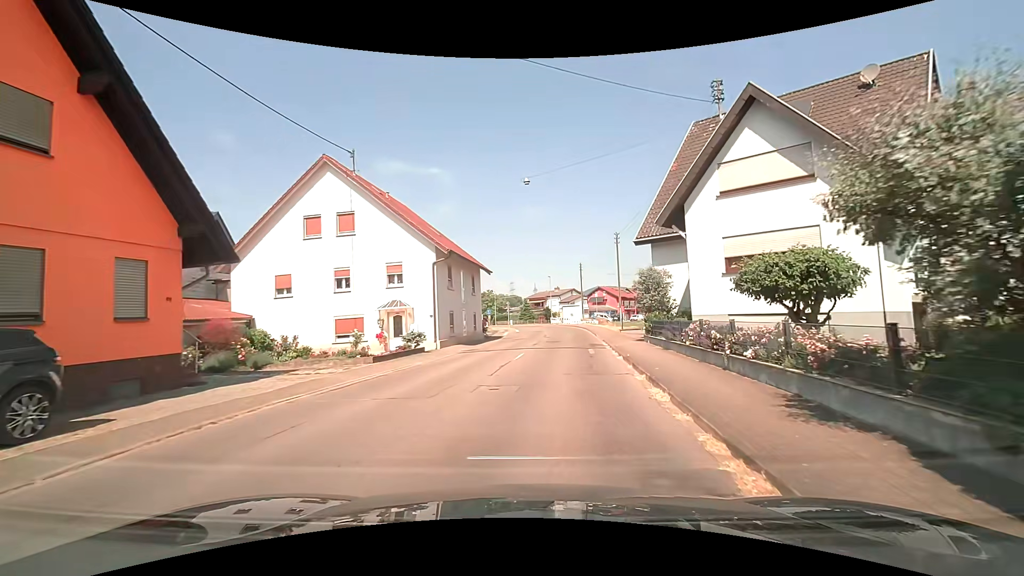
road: secondary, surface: asphalt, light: Day
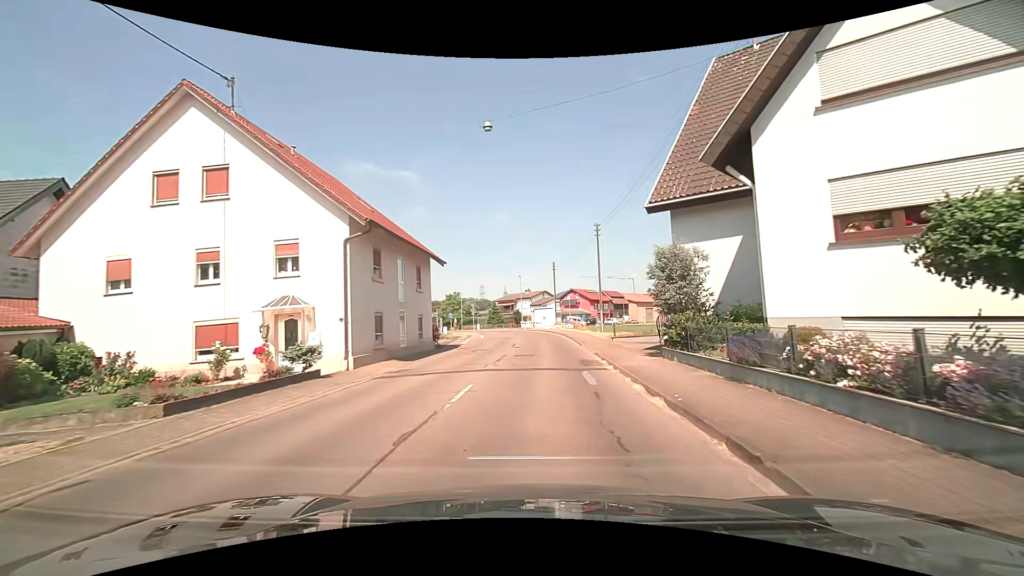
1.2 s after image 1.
(+0.4, +8.1) m; +3°
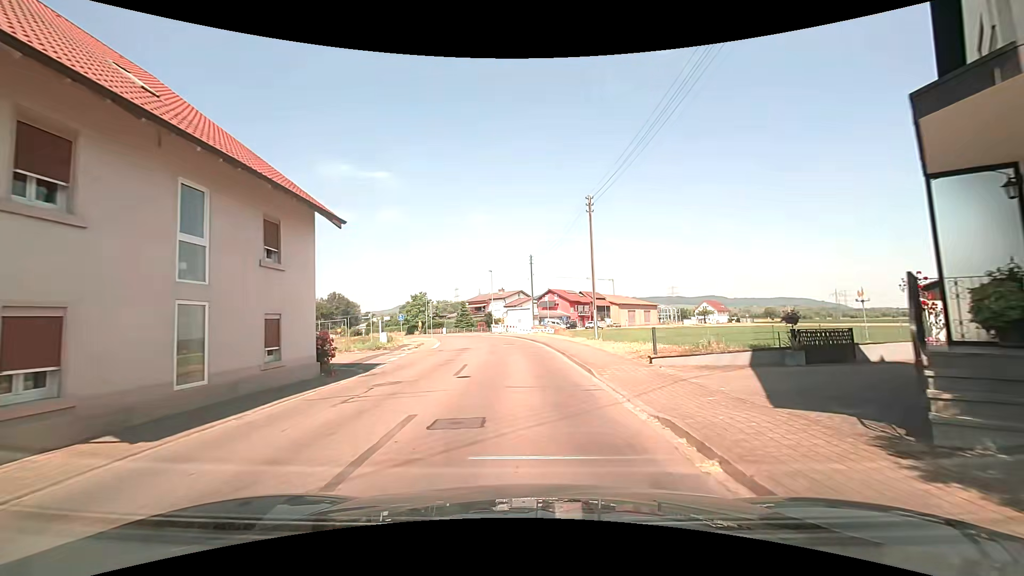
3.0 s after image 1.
(+0.5, +12.3) m; +3°
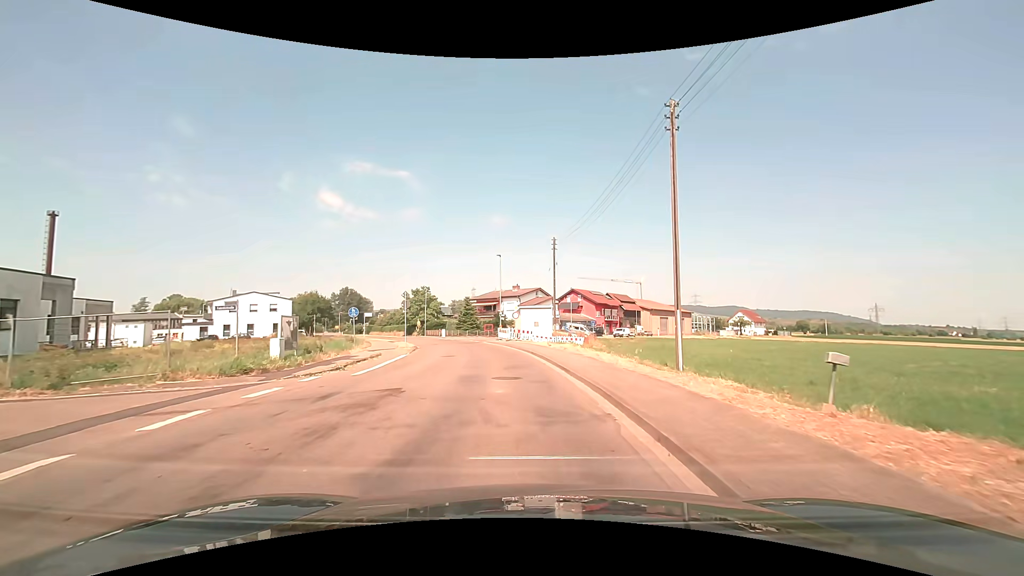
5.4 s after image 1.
(+0.1, +16.9) m; -1°
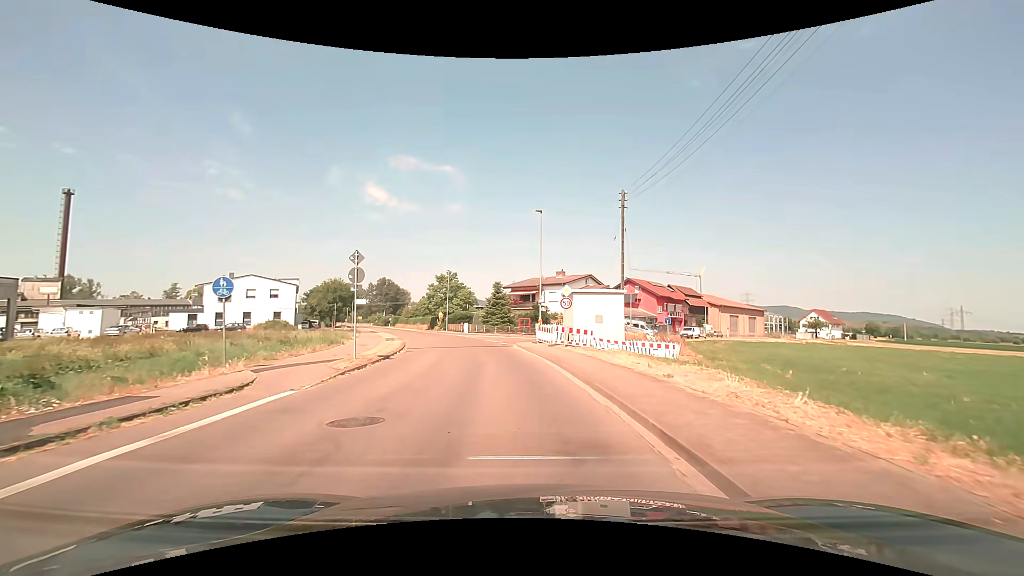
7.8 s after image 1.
(-0.9, +17.2) m; -6°
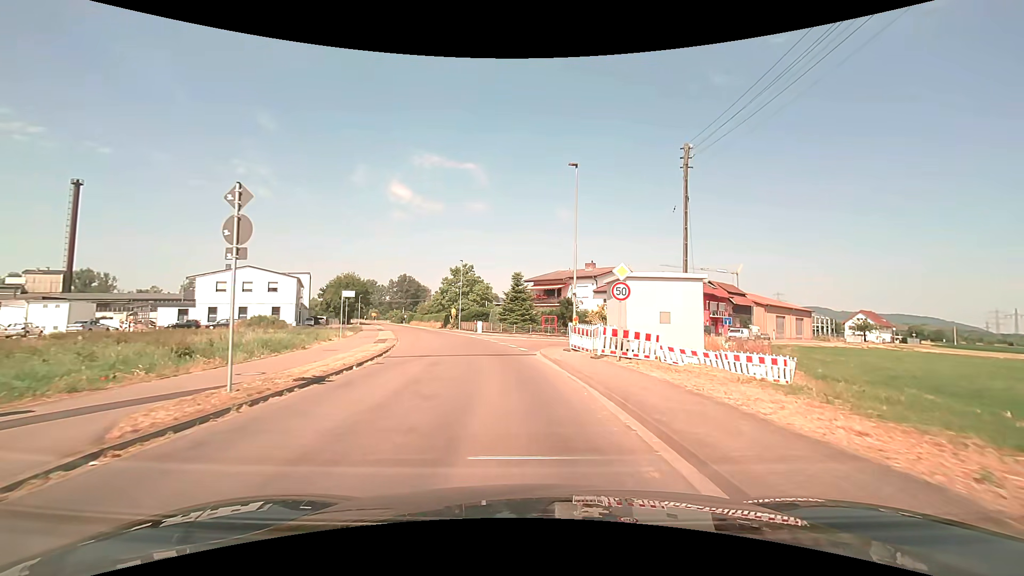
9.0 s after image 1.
(-0.1, +8.8) m; -2°
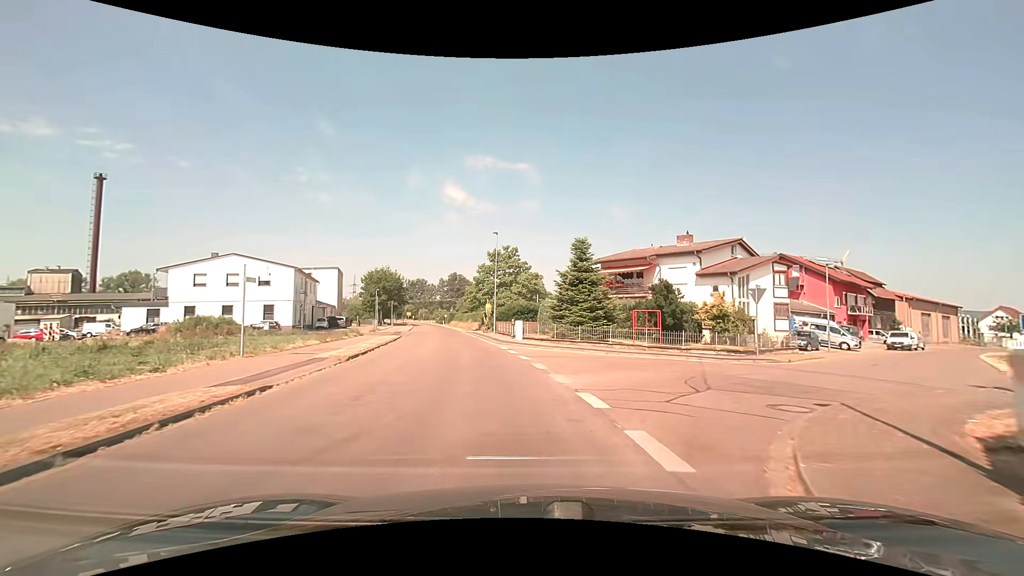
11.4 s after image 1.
(-0.8, +18.8) m; -6°
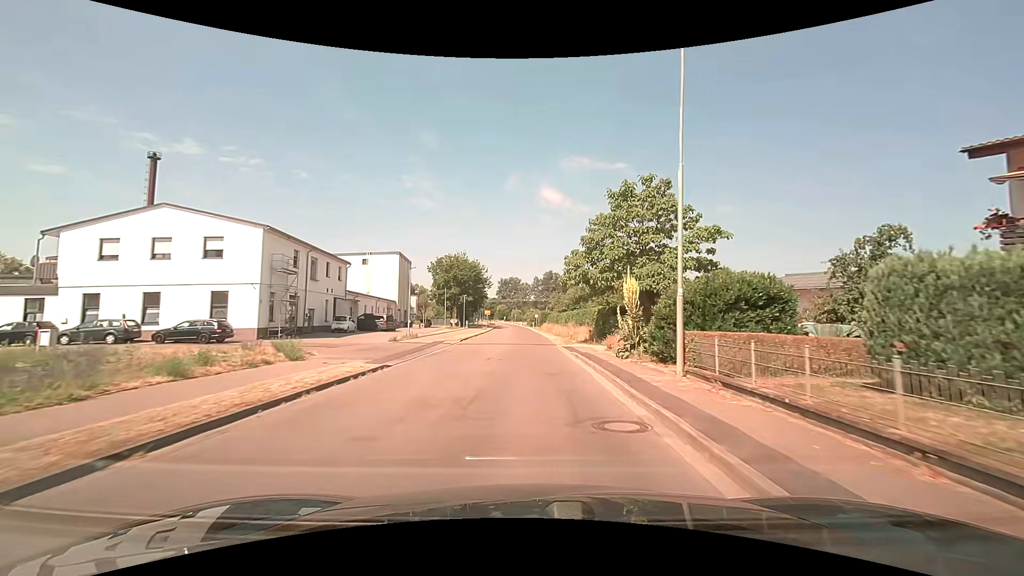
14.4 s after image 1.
(-3.6, +29.3) m; -11°
(0, +10) (0, +20) (0, +30) (0, +40) (0, +50) (0, +60) (-1, +70) (-1, +80) (-1, +90) (-2, +100) m
